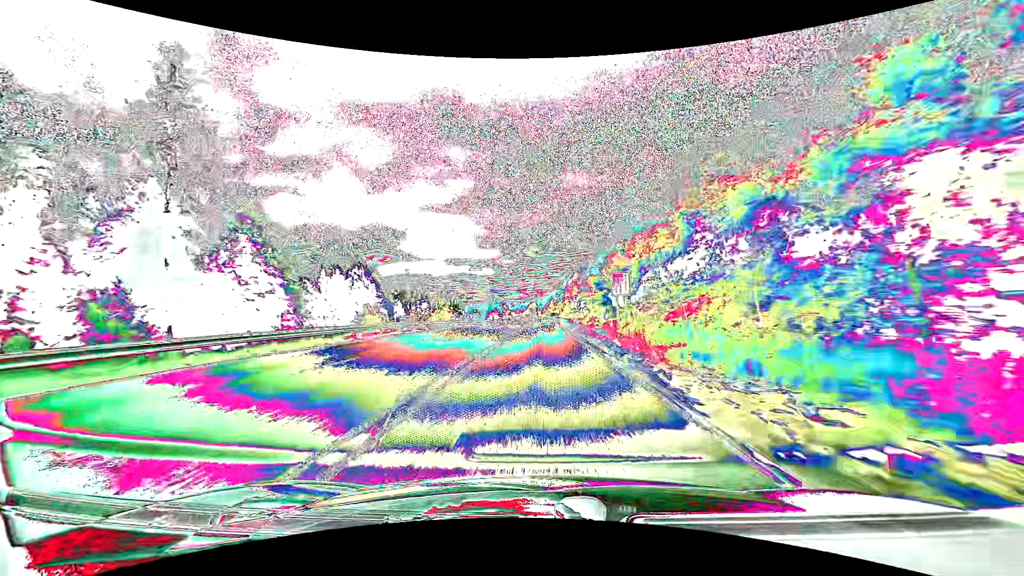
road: primary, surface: asphalt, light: Day
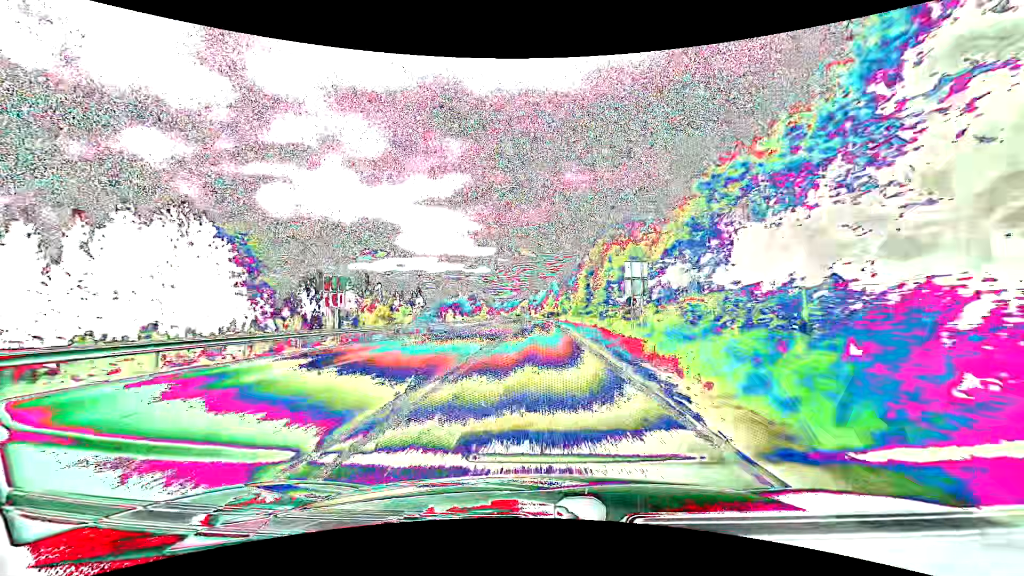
(+0.5, +59.0) m; +1°
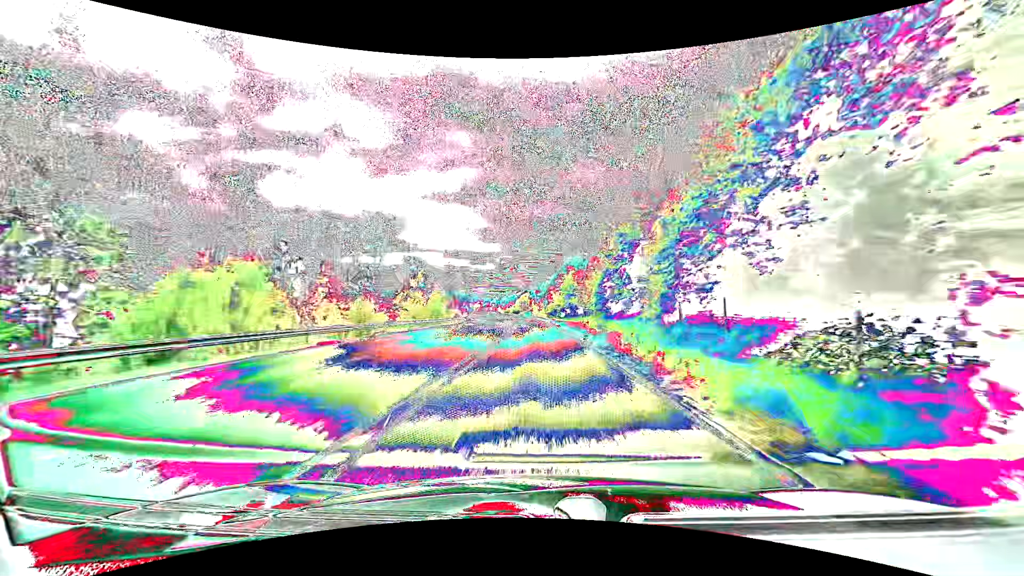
(-0.2, +59.6) m; 0°
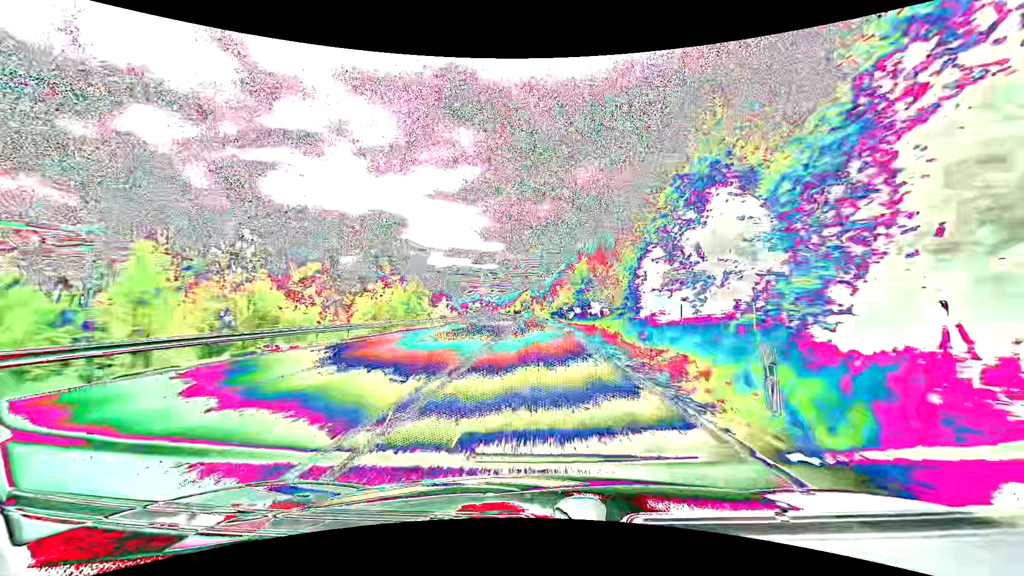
(0.0, +15.0) m; 0°
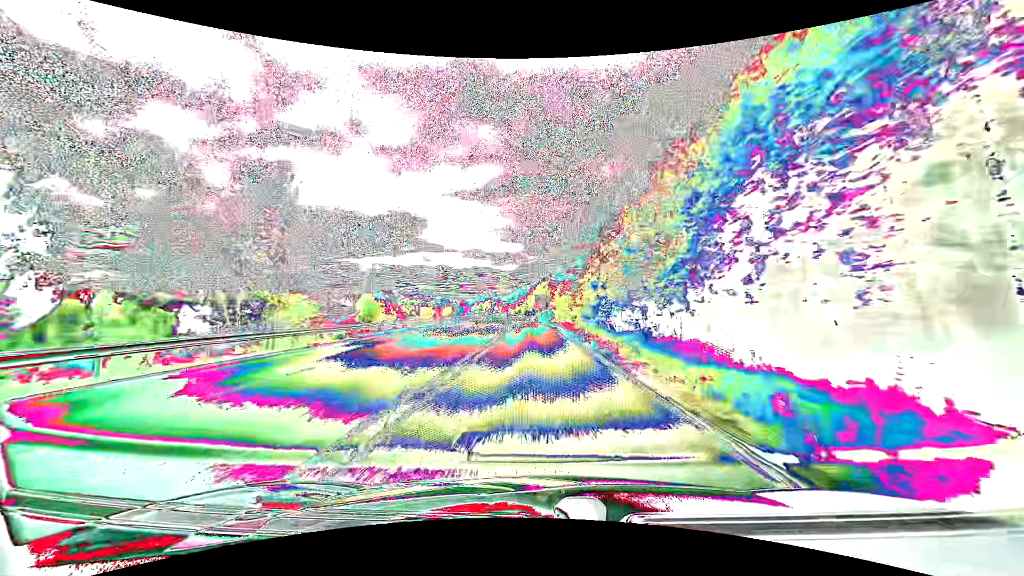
(-0.8, +60.3) m; -2°
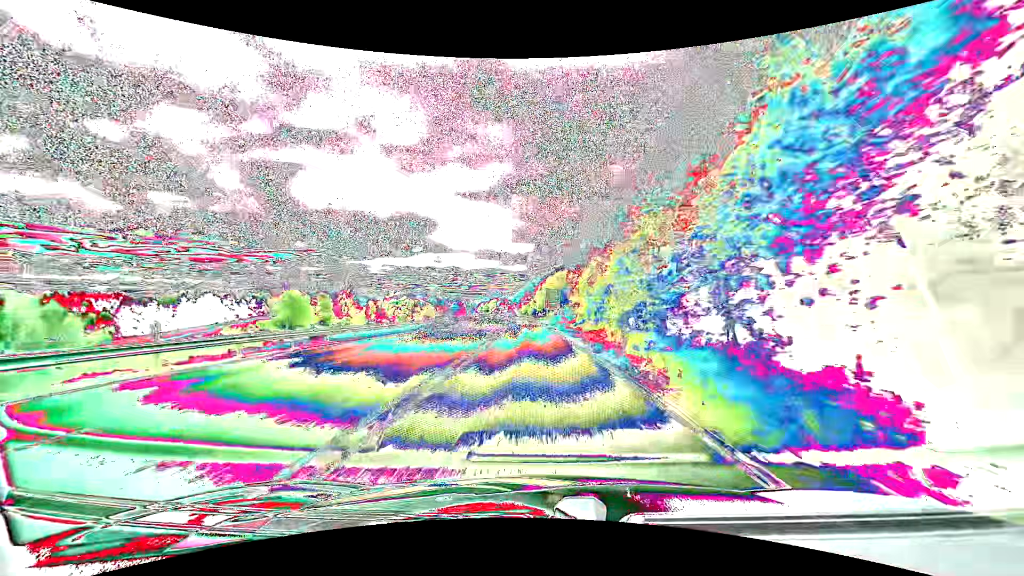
(-0.3, +30.3) m; -1°
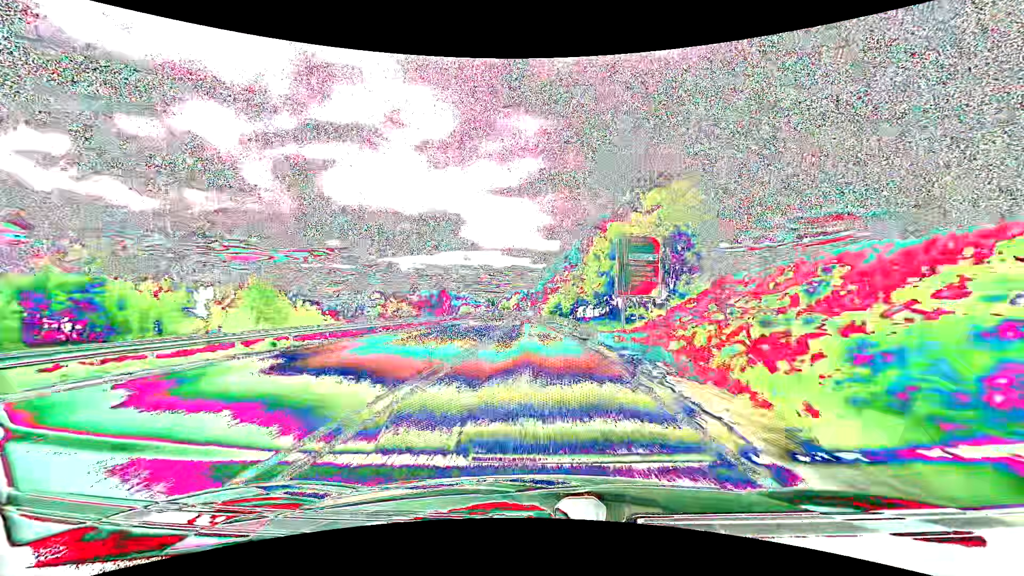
(-1.7, +60.7) m; -3°
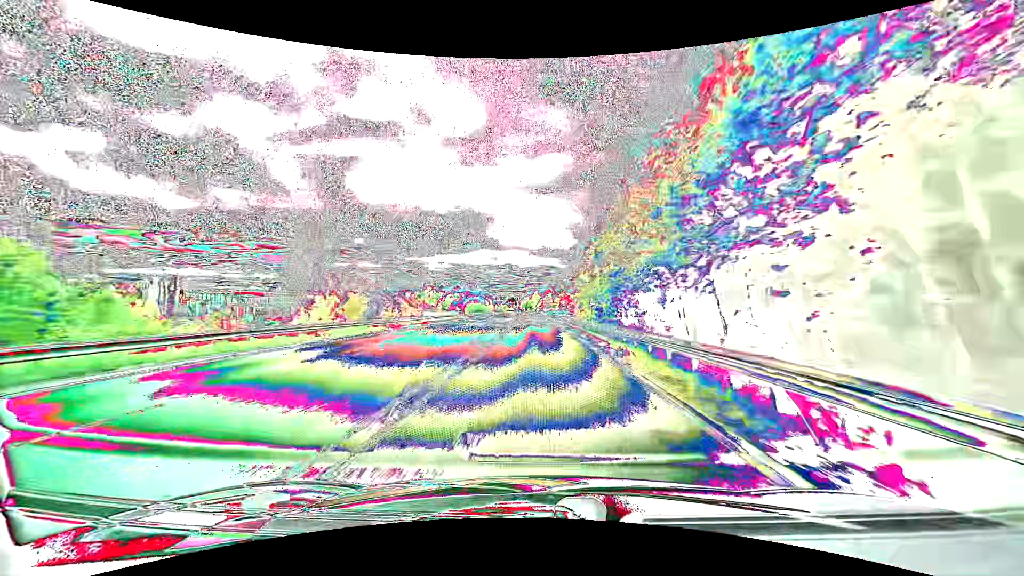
(-1.5, +57.6) m; -3°
(0, +10) (0, +20) (0, +30) (0, +40) (-1, +50) (-1, +60) (-1, +70) (-2, +80) (-2, +90) (-3, +100) m
